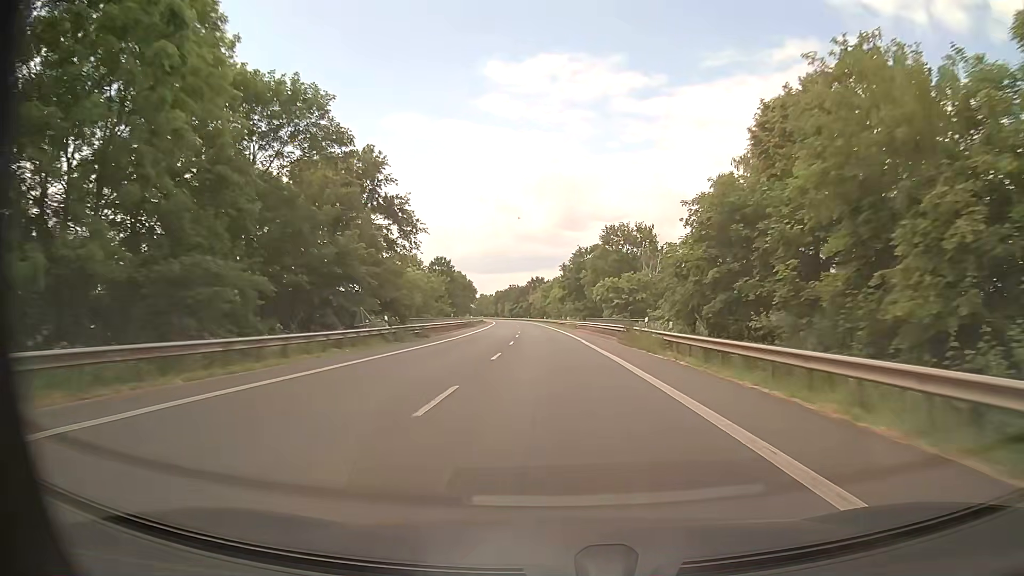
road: primary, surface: asphalt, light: Day
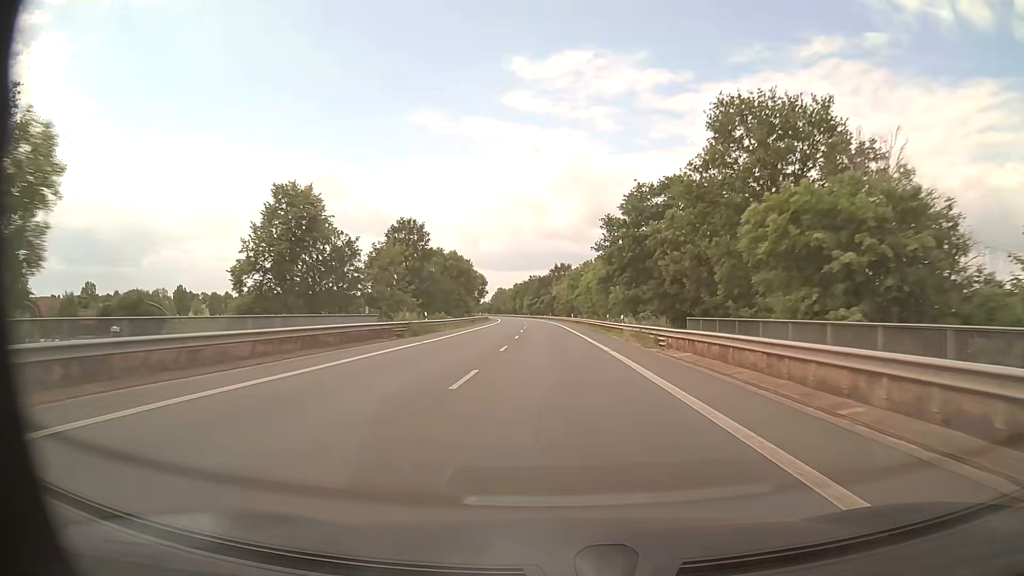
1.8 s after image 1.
(-1.5, +45.8) m; -3°
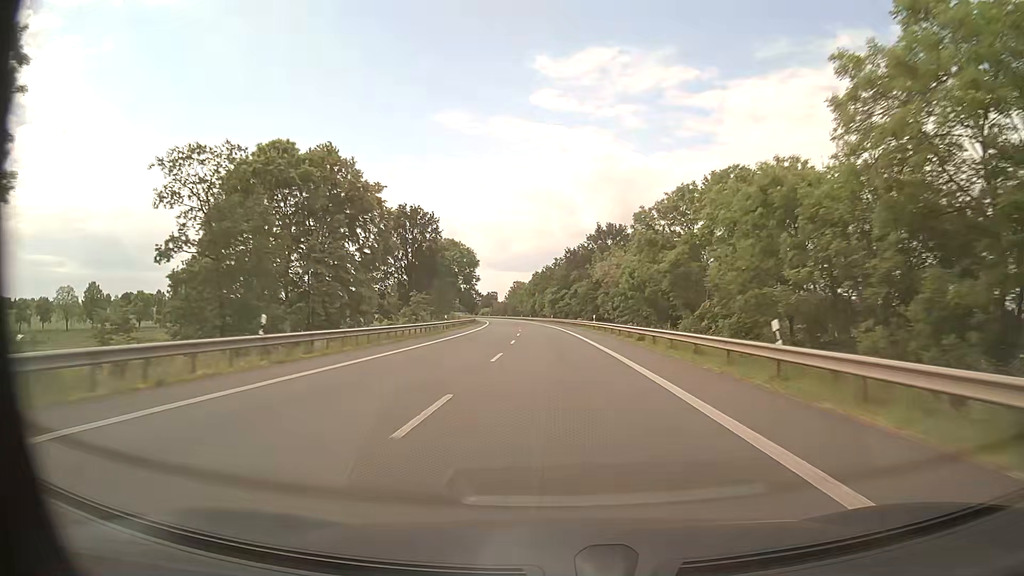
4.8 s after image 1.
(-1.8, +77.6) m; -2°
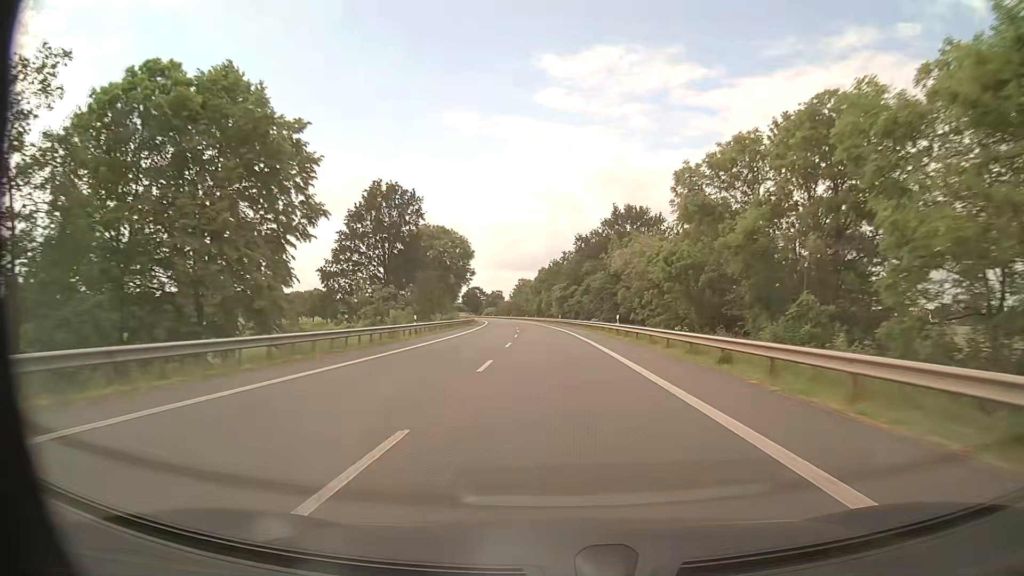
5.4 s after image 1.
(-0.2, +15.6) m; -1°
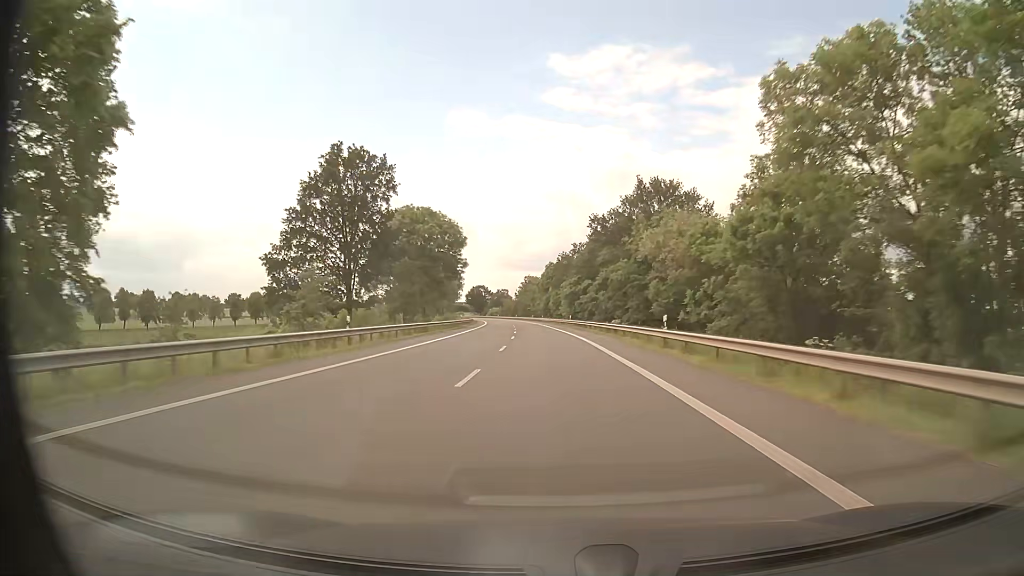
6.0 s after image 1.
(-0.1, +15.7) m; -1°
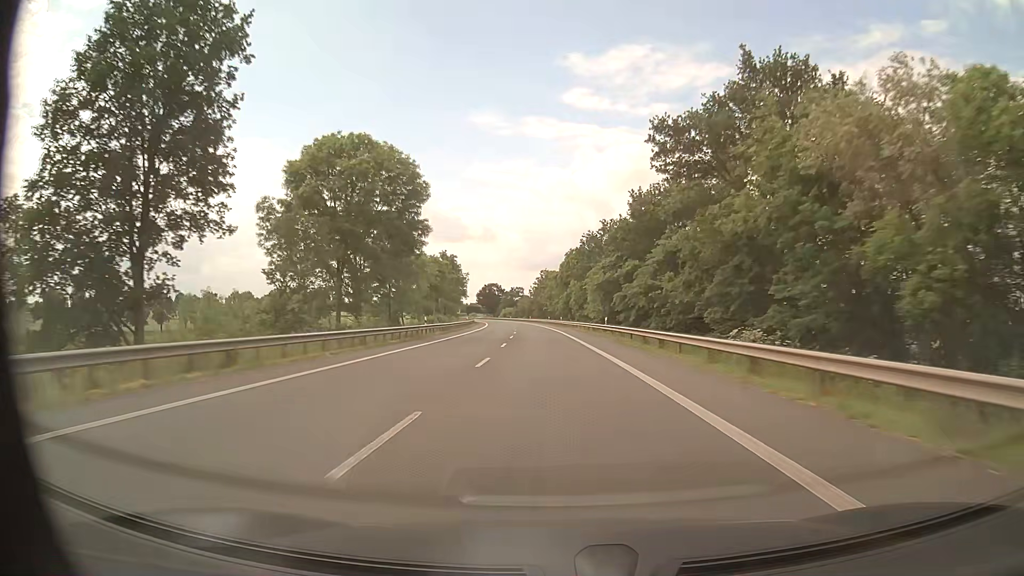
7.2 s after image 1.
(-0.4, +31.4) m; -2°
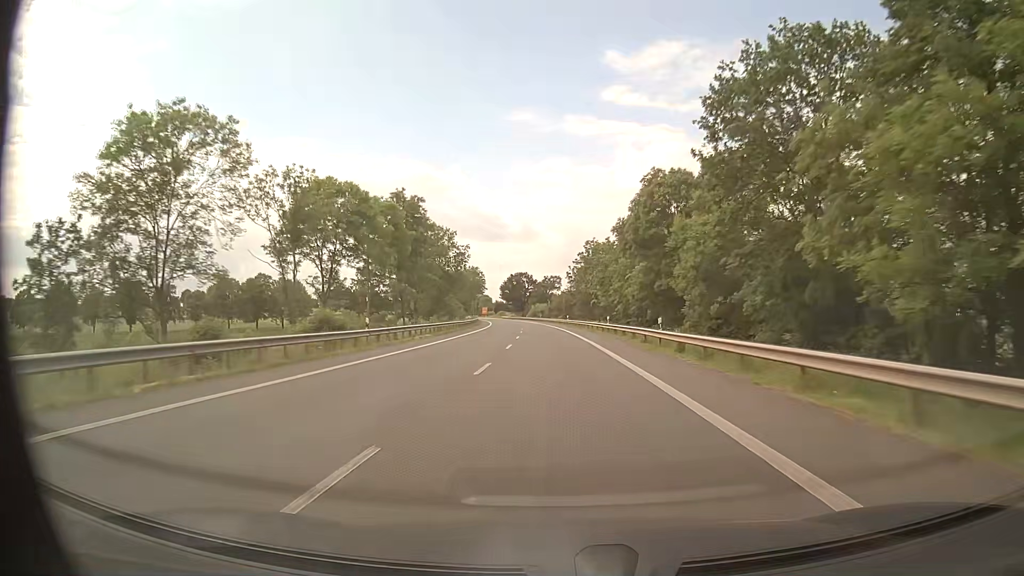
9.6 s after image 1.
(-2.0, +63.0) m; -3°
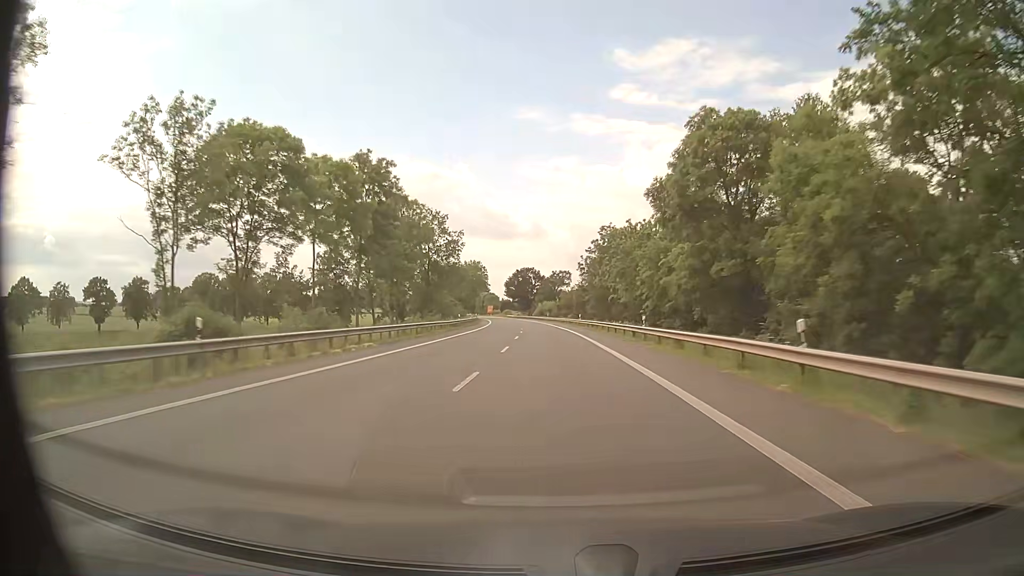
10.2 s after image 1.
(-0.2, +15.8) m; -1°
(0, +10) (0, +20) (0, +30) (0, +40) (-1, +50) (-1, +60) (-2, +70) (-2, +80) (-3, +90) (-4, +100) m
